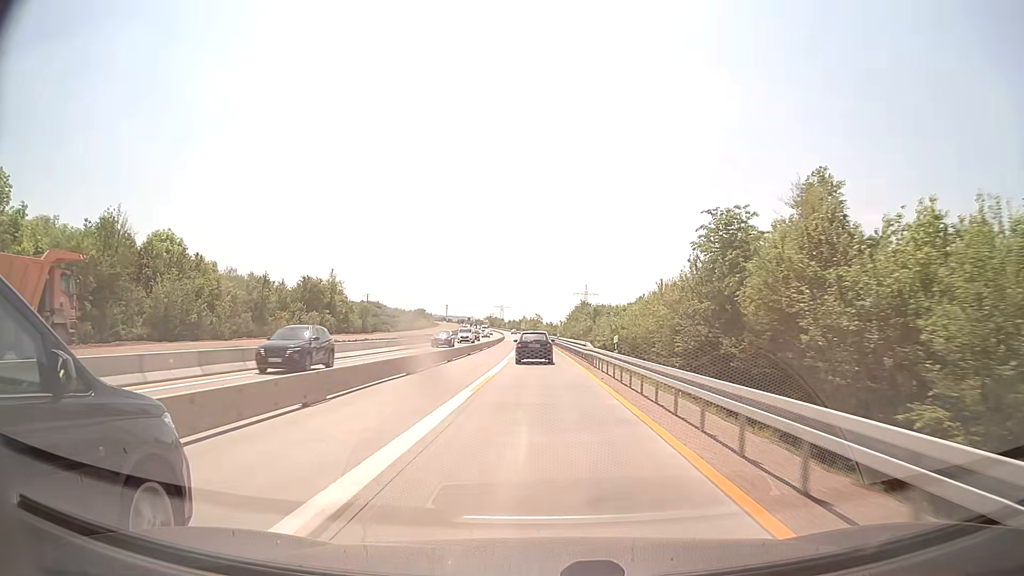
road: motorway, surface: concrete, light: Day
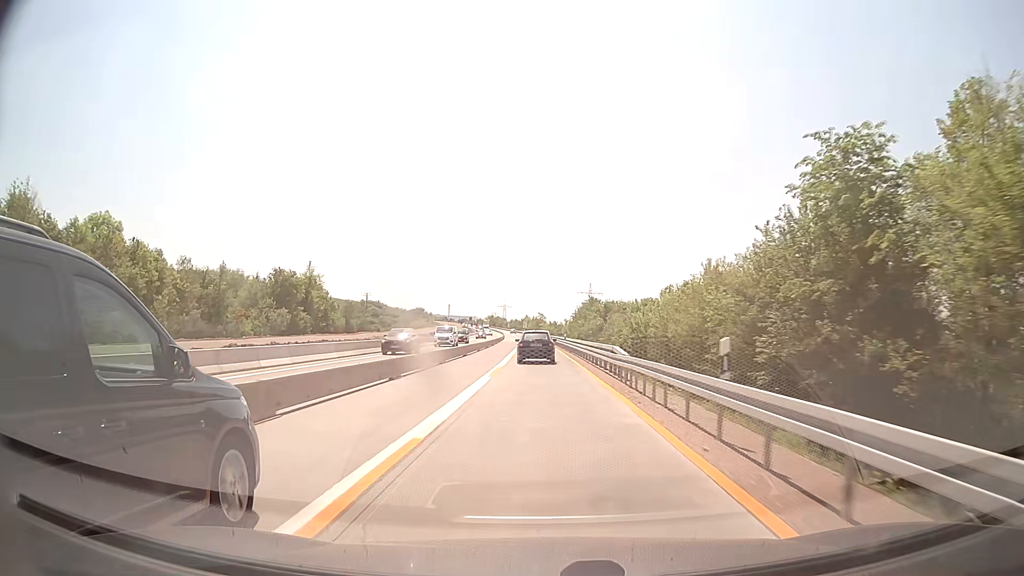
(0.0, +12.8) m; 0°
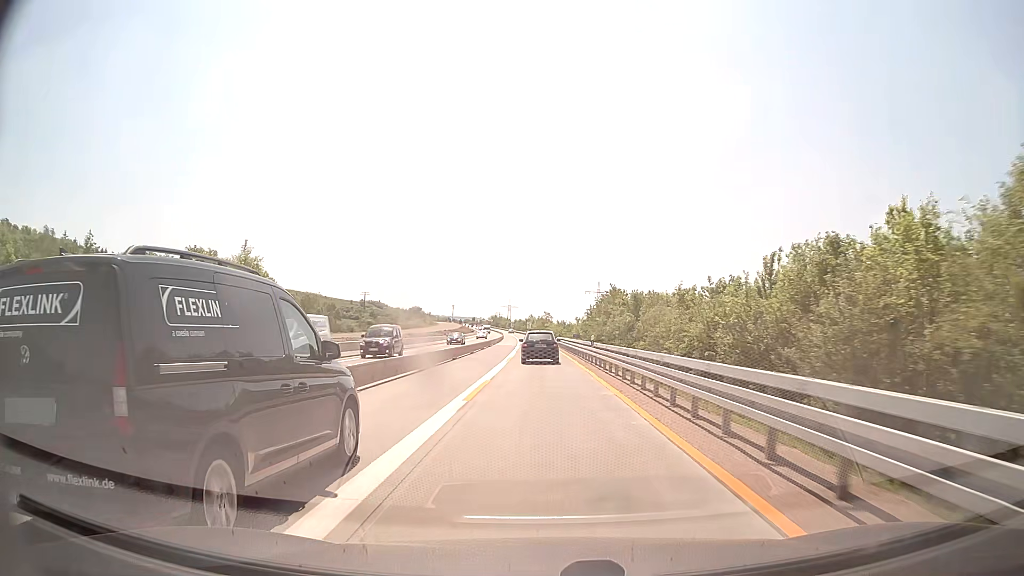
(-0.2, +25.2) m; -1°
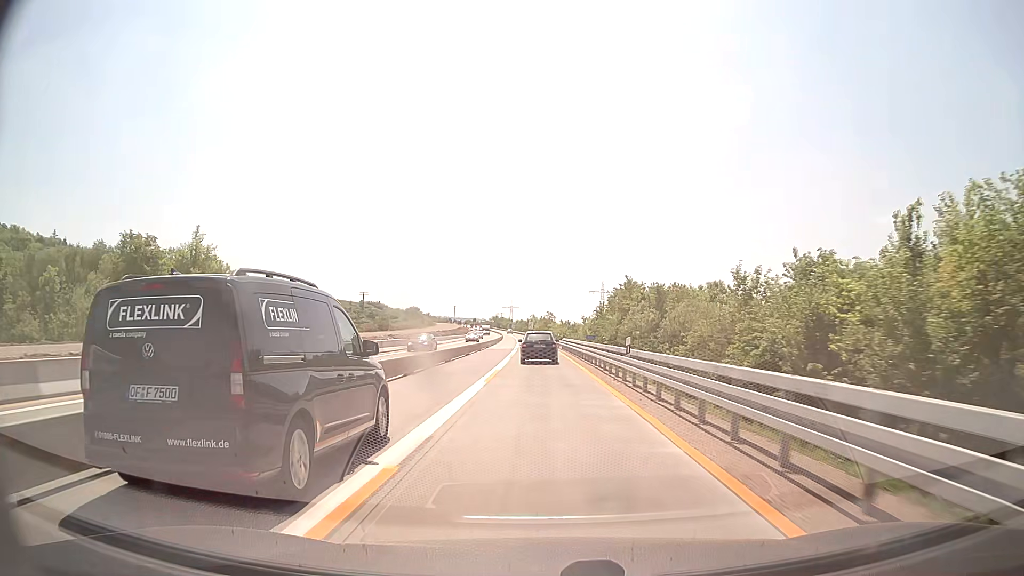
(0.0, +12.5) m; 0°
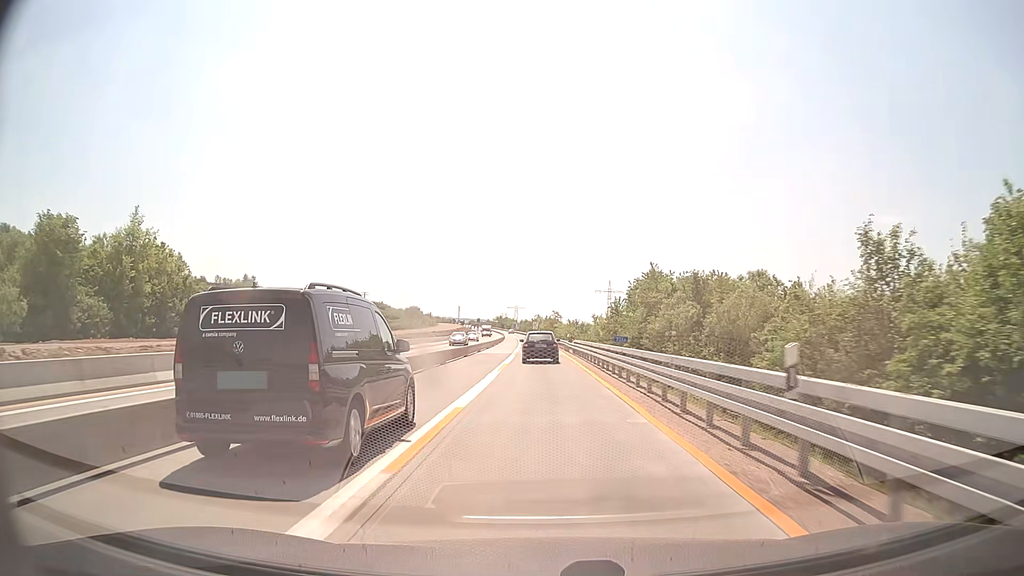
(0.0, +12.4) m; 0°
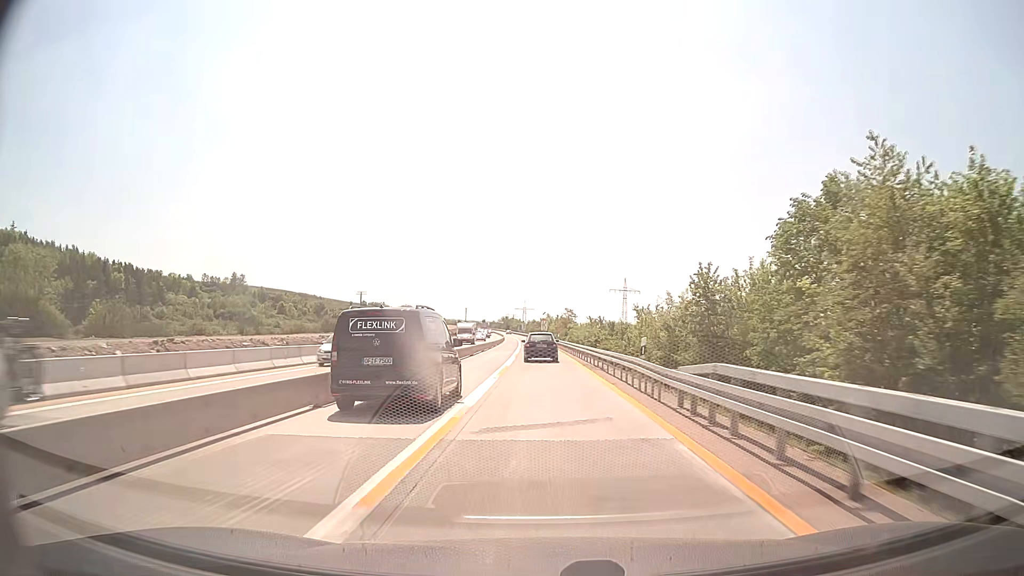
(-0.4, +37.1) m; -1°
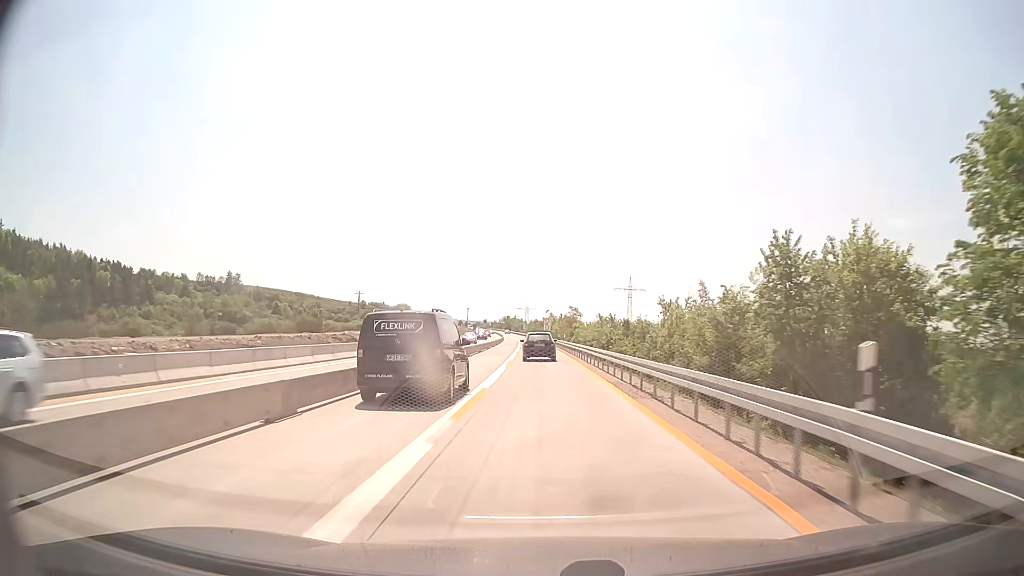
(0.0, +12.4) m; 0°
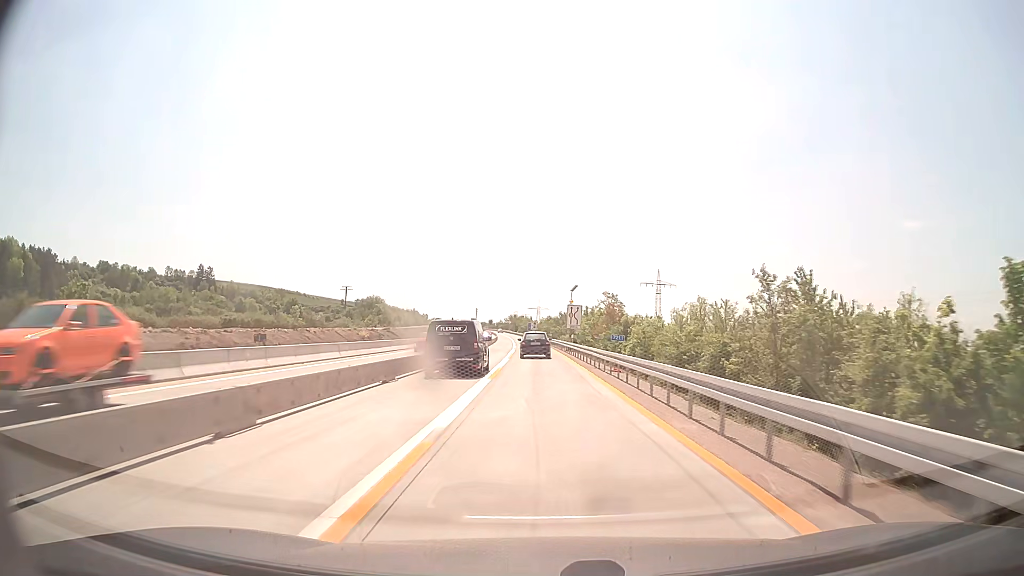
(-0.9, +61.8) m; -1°
(0, +10) (0, +20) (0, +30) (0, +40) (0, +50) (-1, +60) (-1, +70) (-1, +80) (-2, +90) (-2, +100) m
